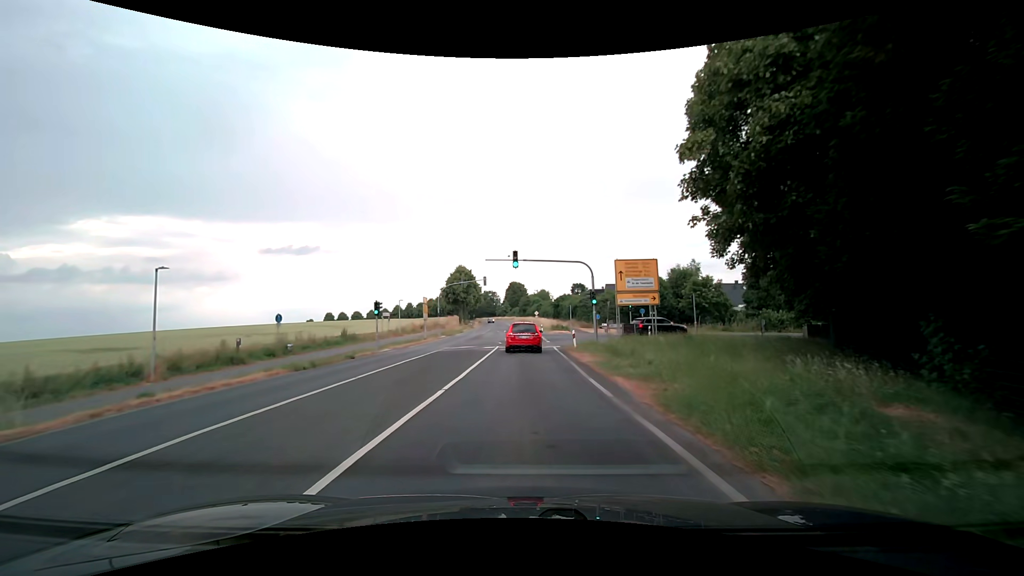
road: secondary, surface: asphalt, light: Day
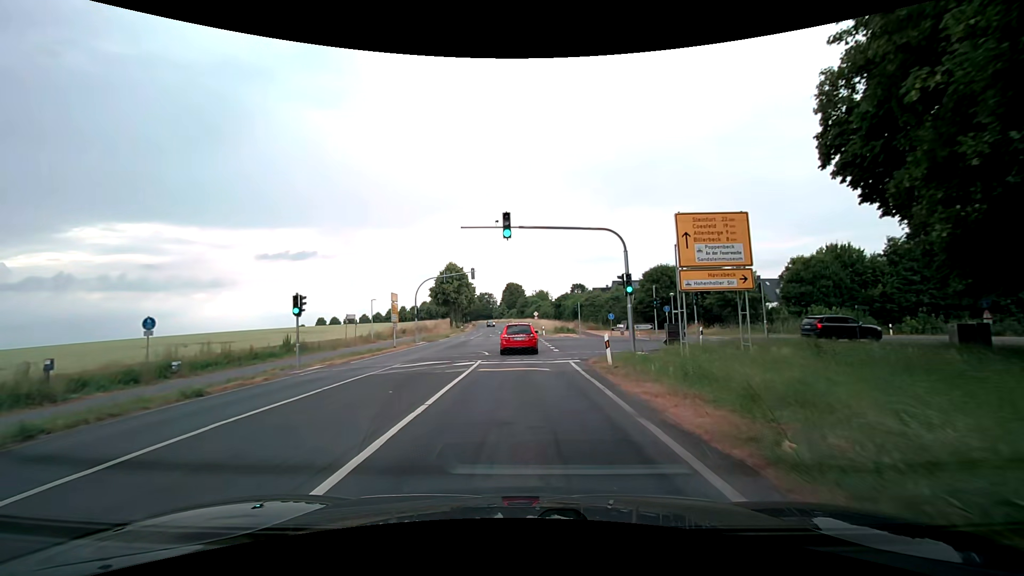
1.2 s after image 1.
(-0.1, +11.9) m; 0°
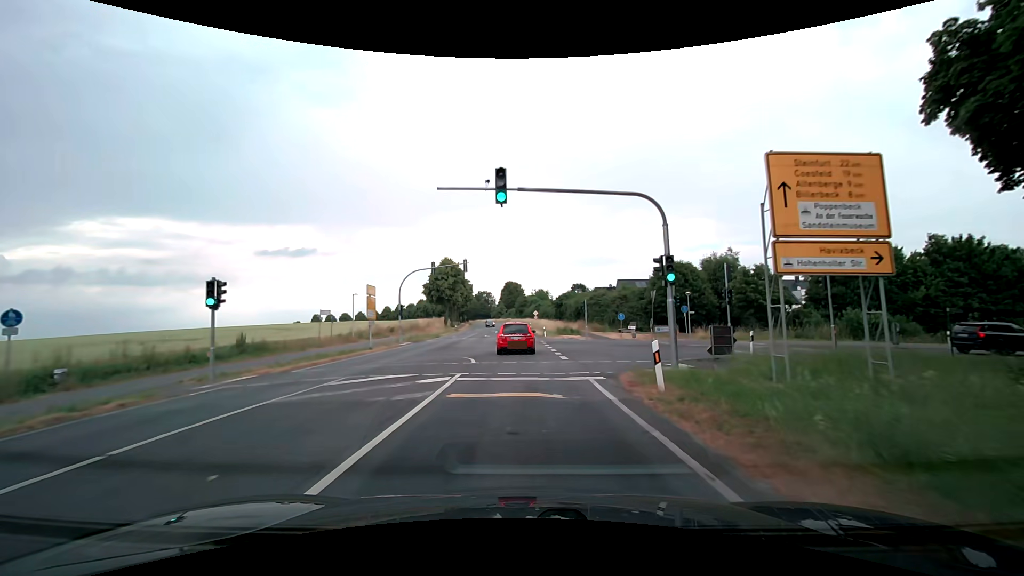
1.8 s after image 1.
(-0.1, +6.2) m; 0°
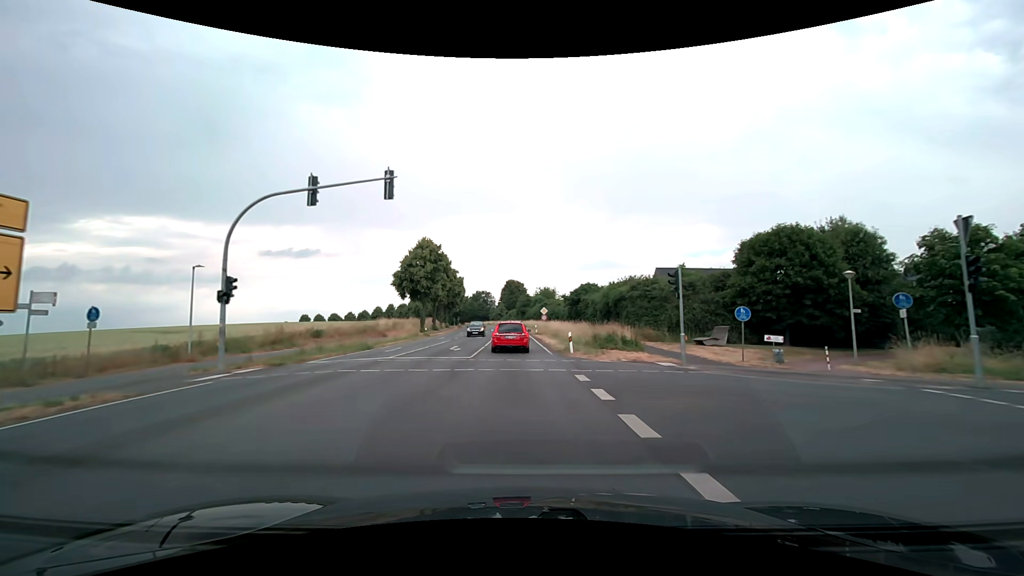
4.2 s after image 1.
(+0.1, +26.2) m; 0°
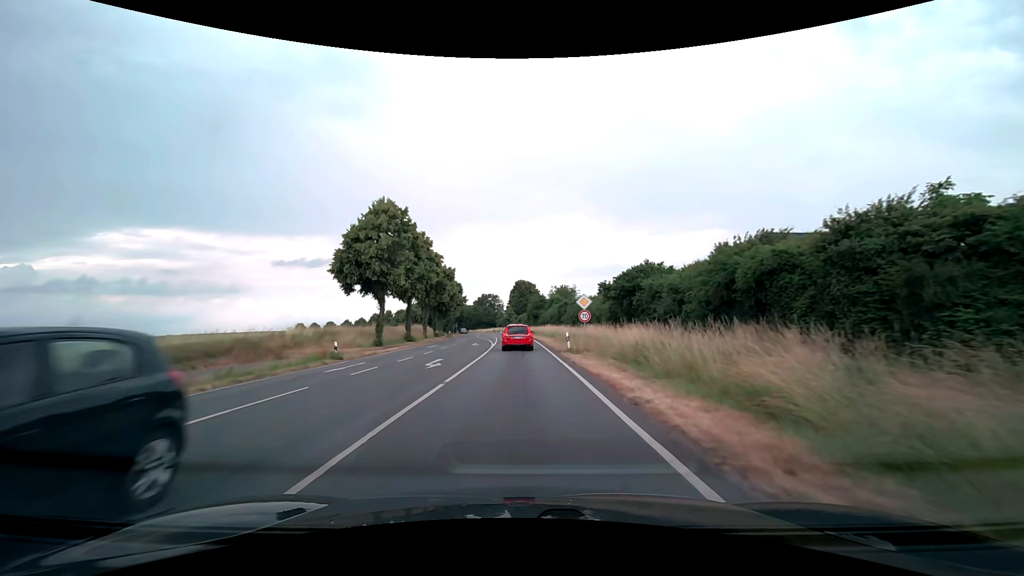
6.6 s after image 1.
(-0.2, +29.0) m; -1°
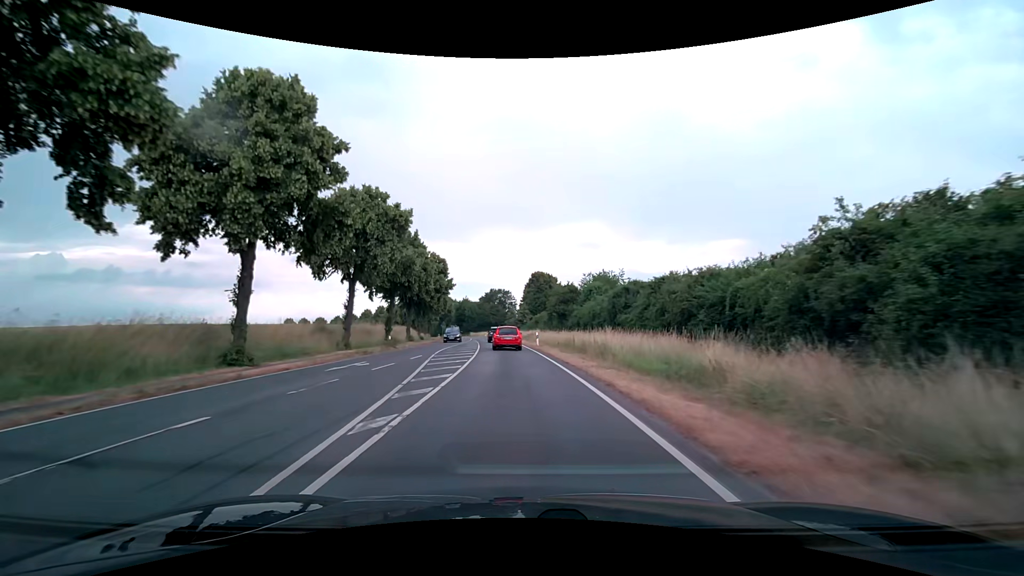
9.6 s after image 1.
(-0.5, +41.4) m; -2°
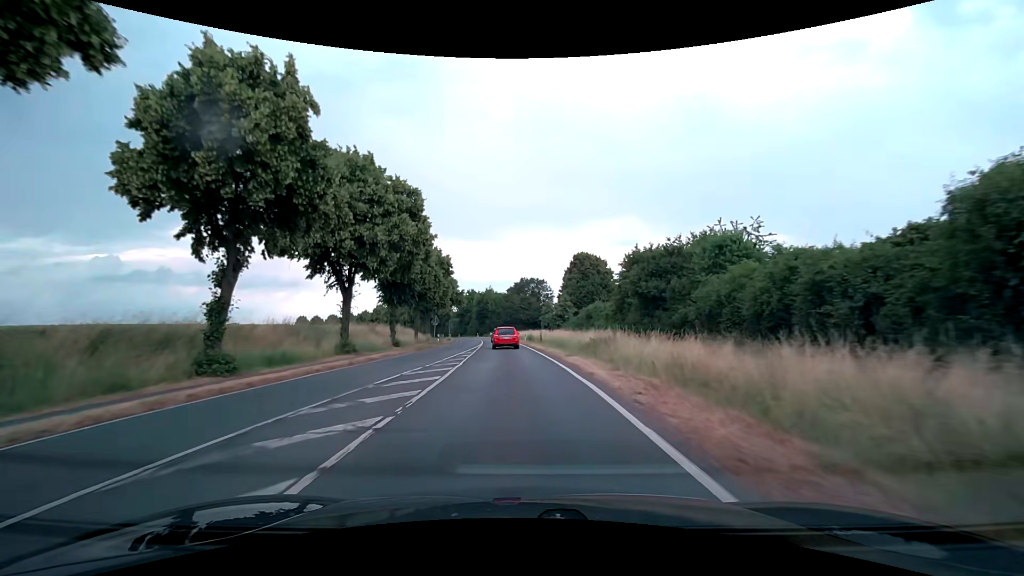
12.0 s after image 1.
(-1.1, +35.6) m; -4°
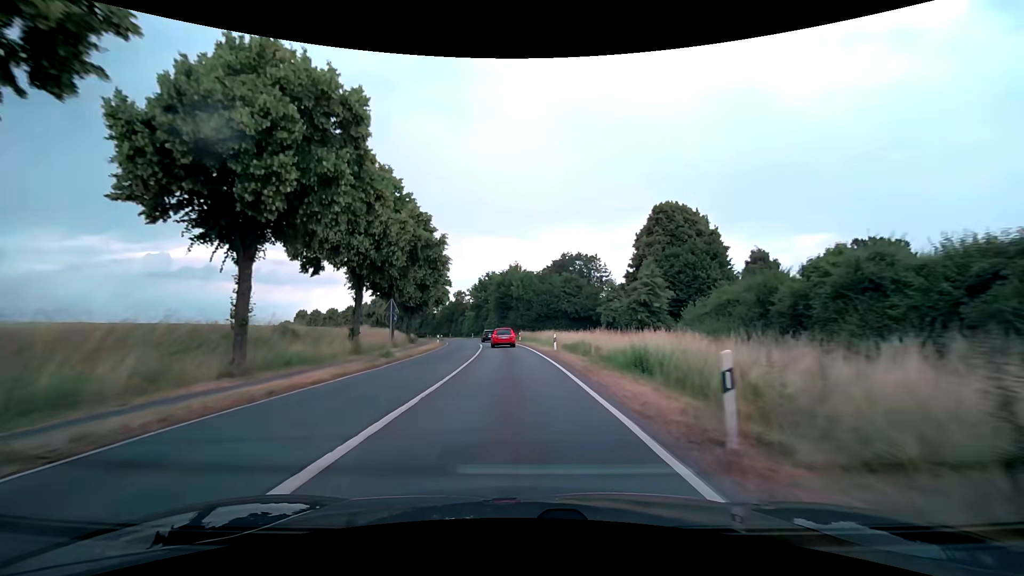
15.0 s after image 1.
(-1.6, +46.2) m; -4°
(0, +10) (0, +20) (-1, +30) (-1, +40) (-2, +50) (-4, +60) (-5, +70) (-7, +80) (-9, +89) (-12, +99) m
